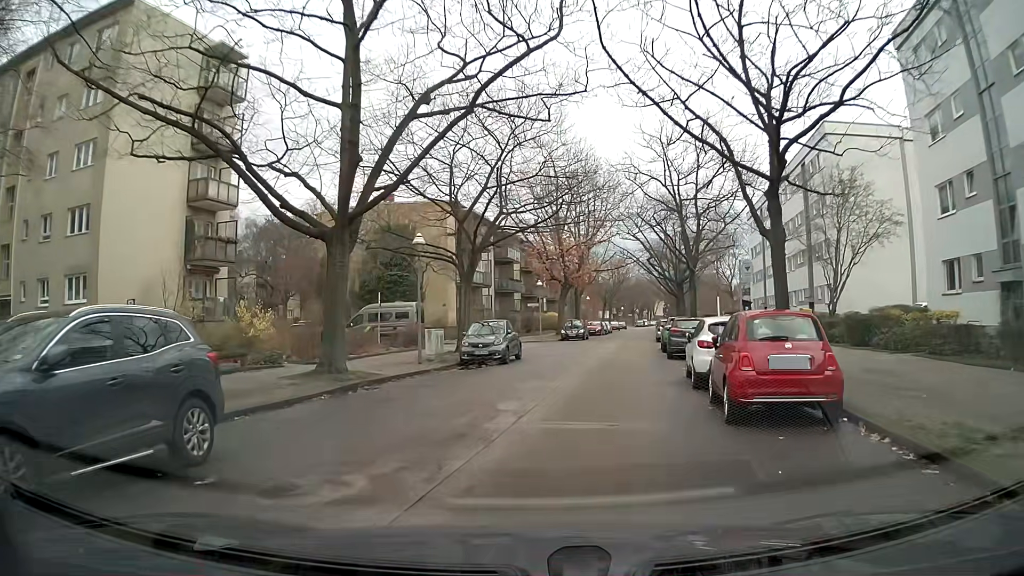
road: residential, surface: concrete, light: Day
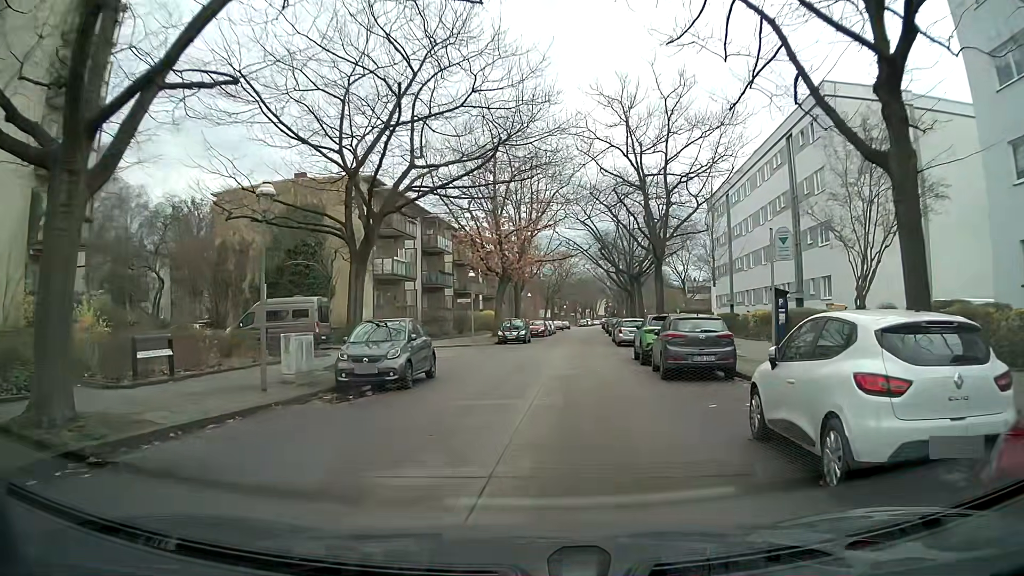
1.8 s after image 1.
(+0.5, +8.8) m; +6°
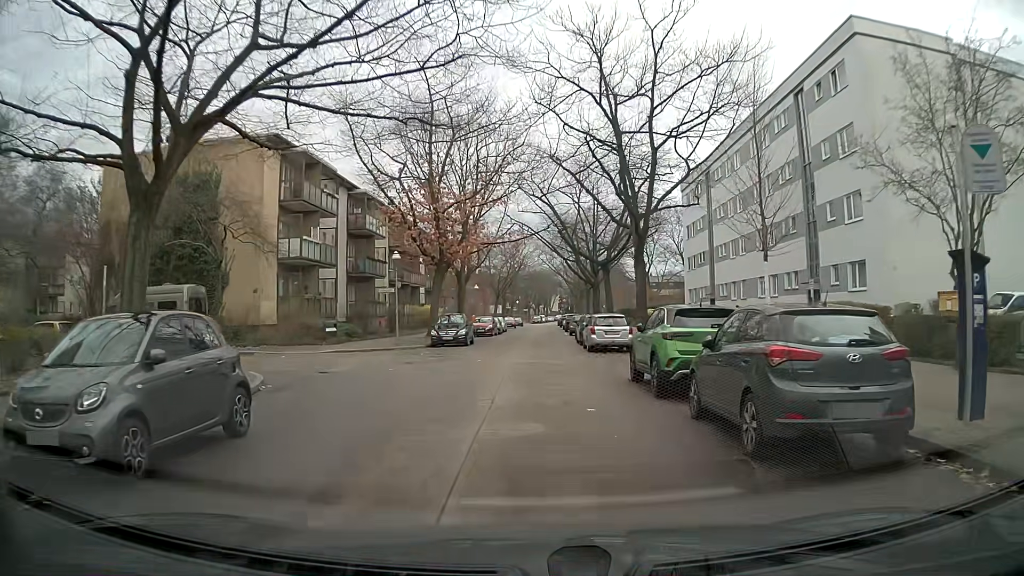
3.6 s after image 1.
(+0.4, +9.3) m; +6°
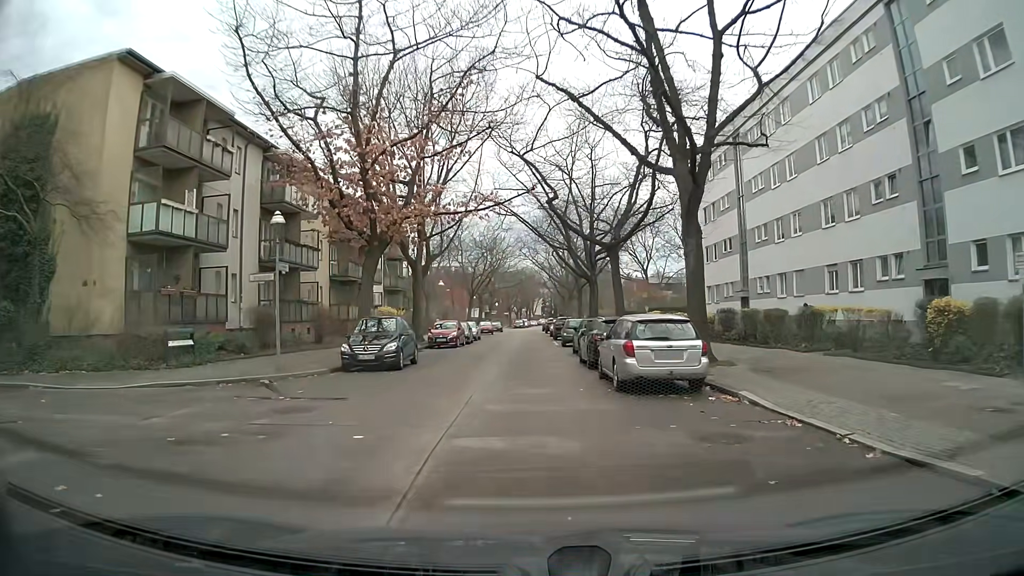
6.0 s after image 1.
(-0.3, +13.0) m; -1°
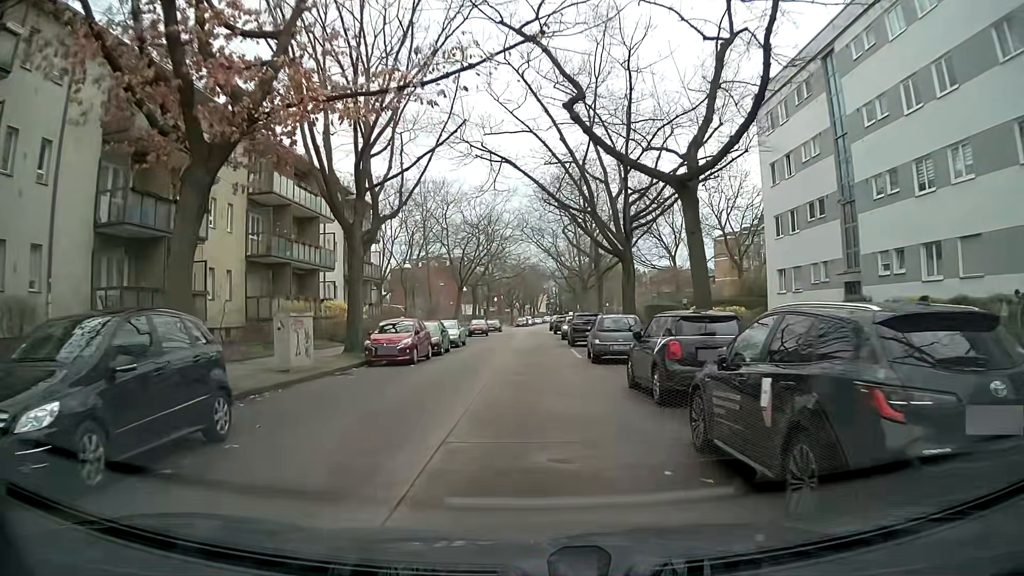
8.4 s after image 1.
(0.0, +14.9) m; 0°
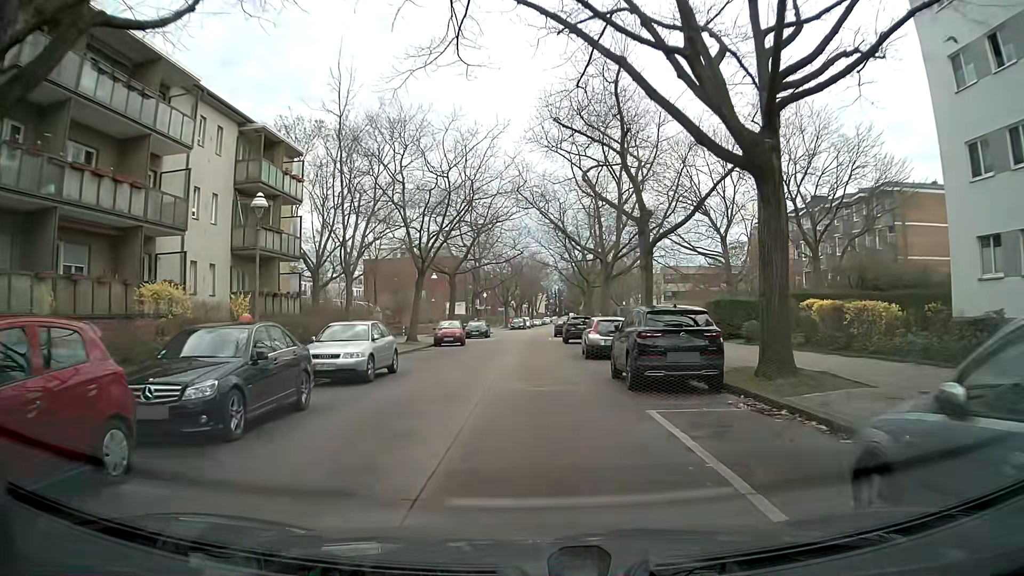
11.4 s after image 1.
(-0.2, +19.1) m; 0°
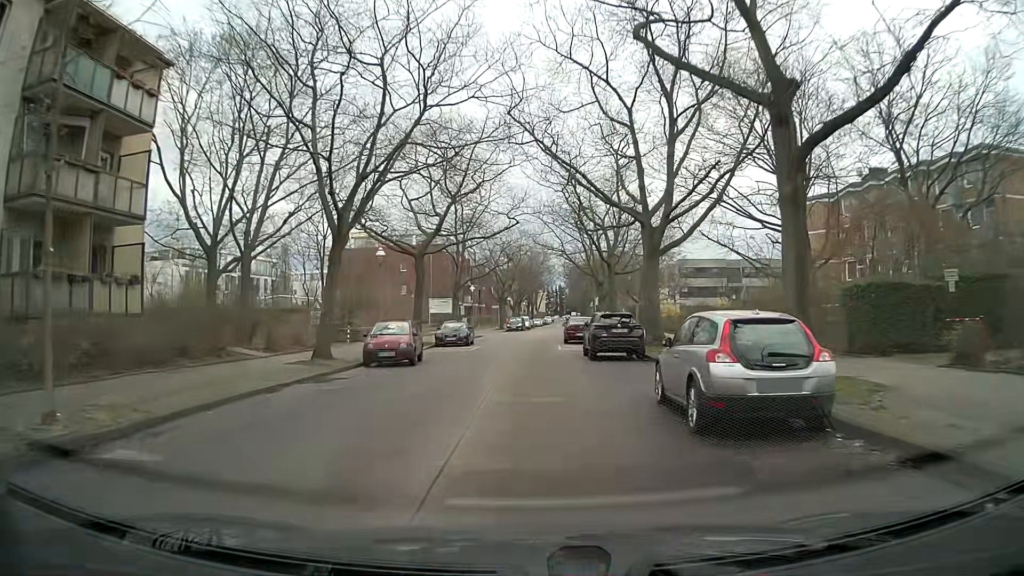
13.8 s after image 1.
(-0.1, +15.6) m; -1°
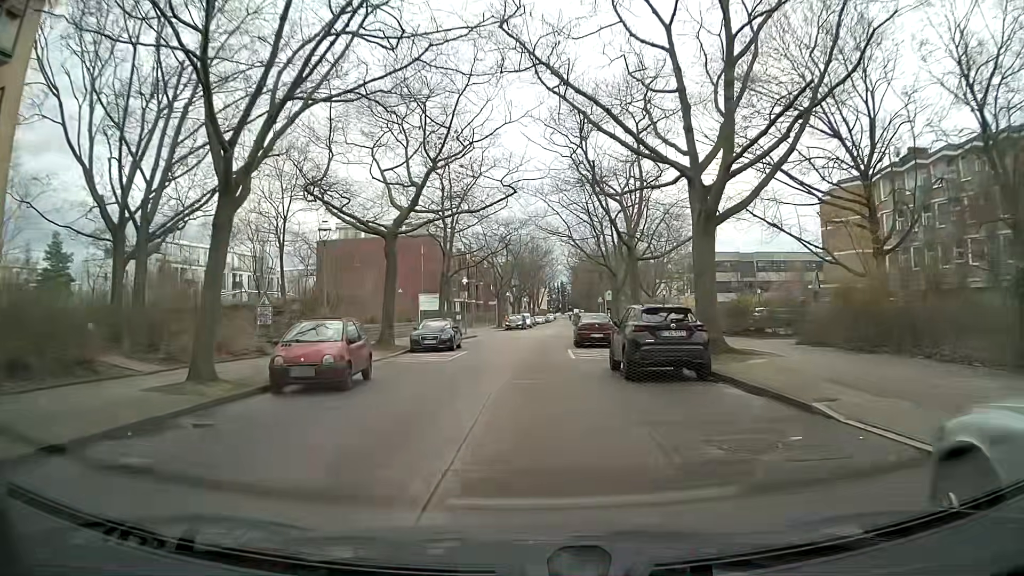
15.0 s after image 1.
(0.0, +7.9) m; +1°
(0, +10) (0, +20) (0, +30) (0, +40) (+1, +50) (+2, +60) (+2, +70) (+3, +80) (+4, +90) (+4, +100) m
